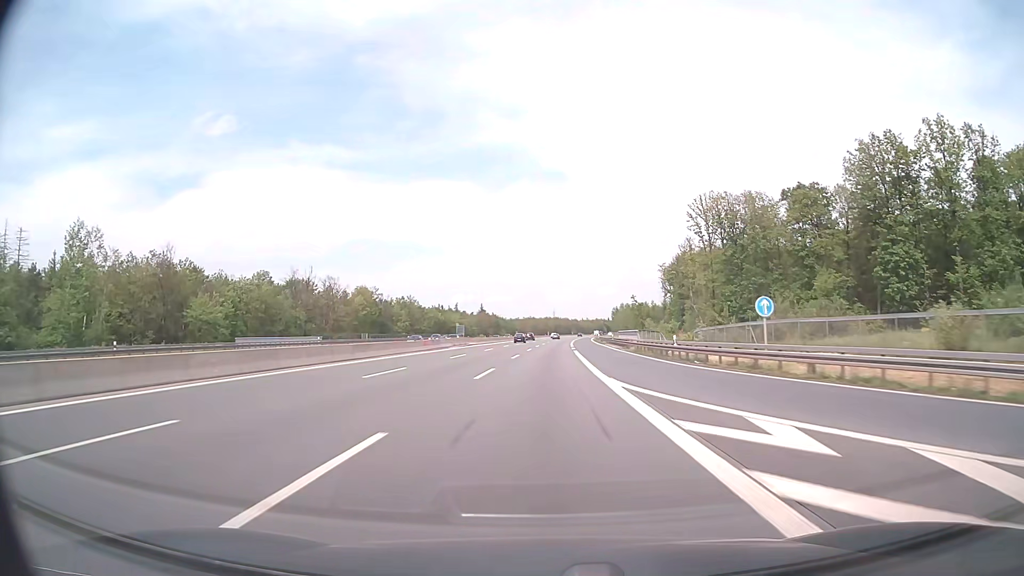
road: motorway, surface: asphalt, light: Day
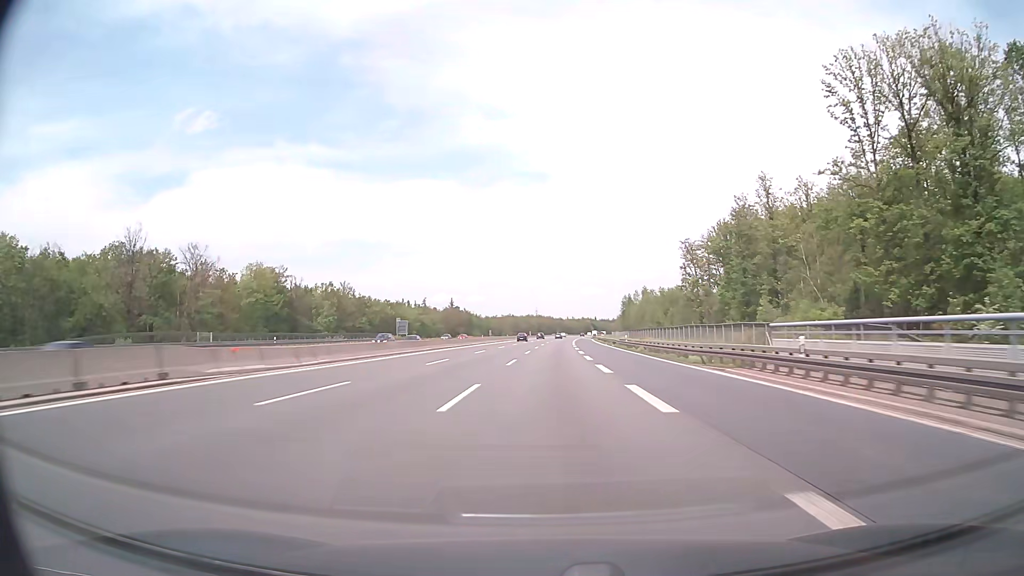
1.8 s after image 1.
(+0.7, +61.9) m; +2°
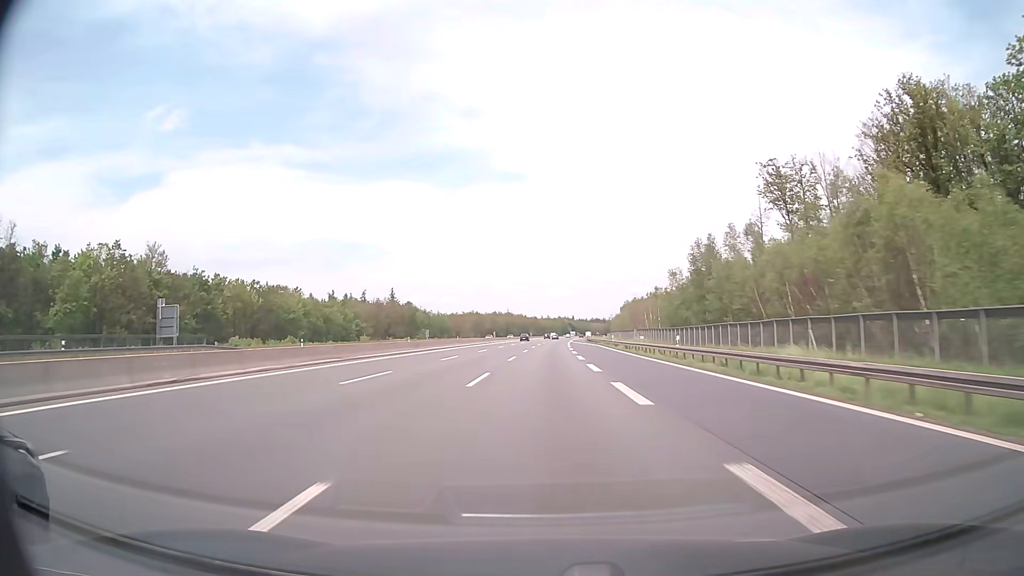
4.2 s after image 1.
(+1.7, +82.4) m; +2°
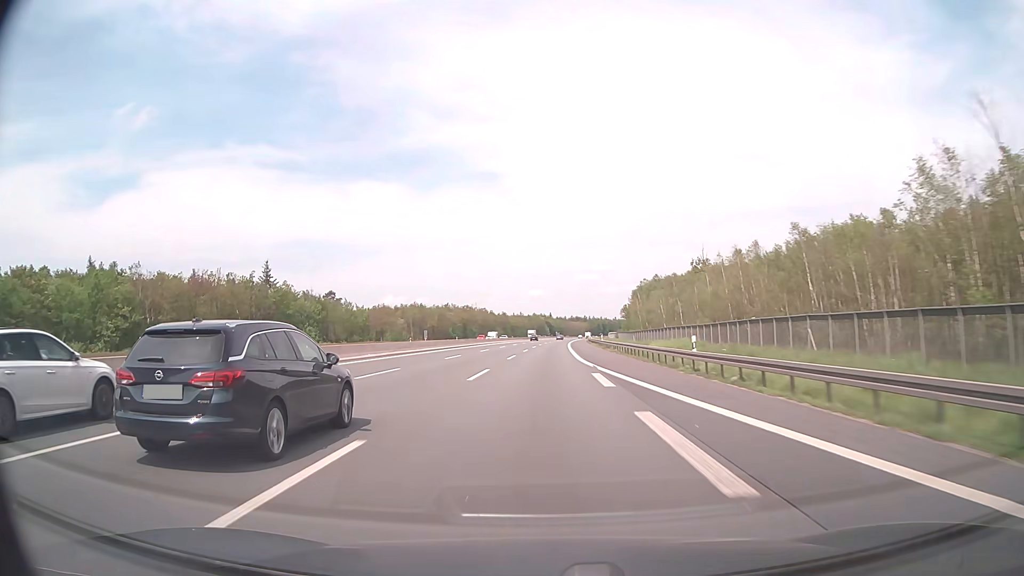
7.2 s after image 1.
(+2.3, +103.3) m; +2°
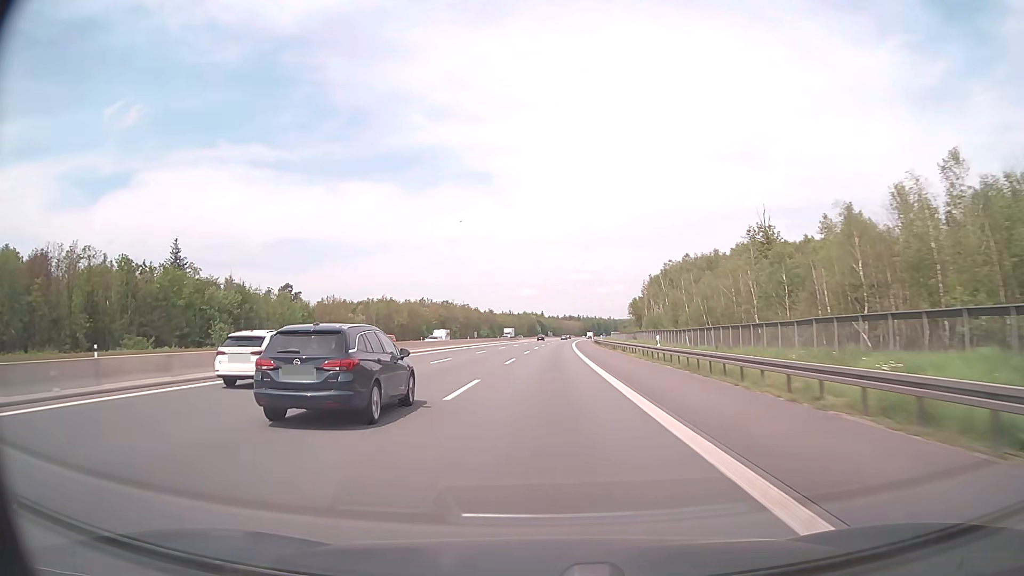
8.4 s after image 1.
(+0.2, +41.4) m; +1°
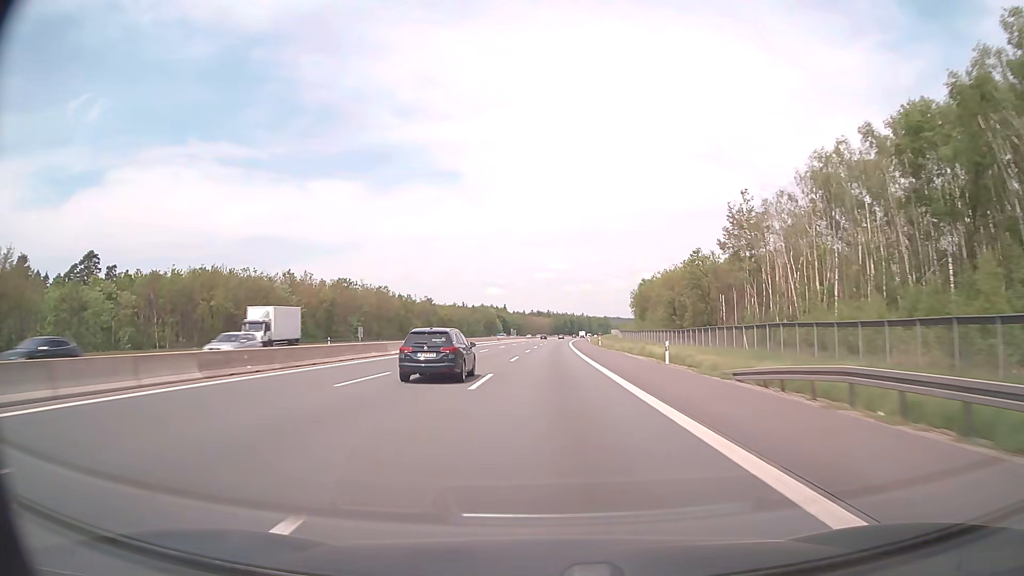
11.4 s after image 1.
(+2.5, +103.2) m; +3°
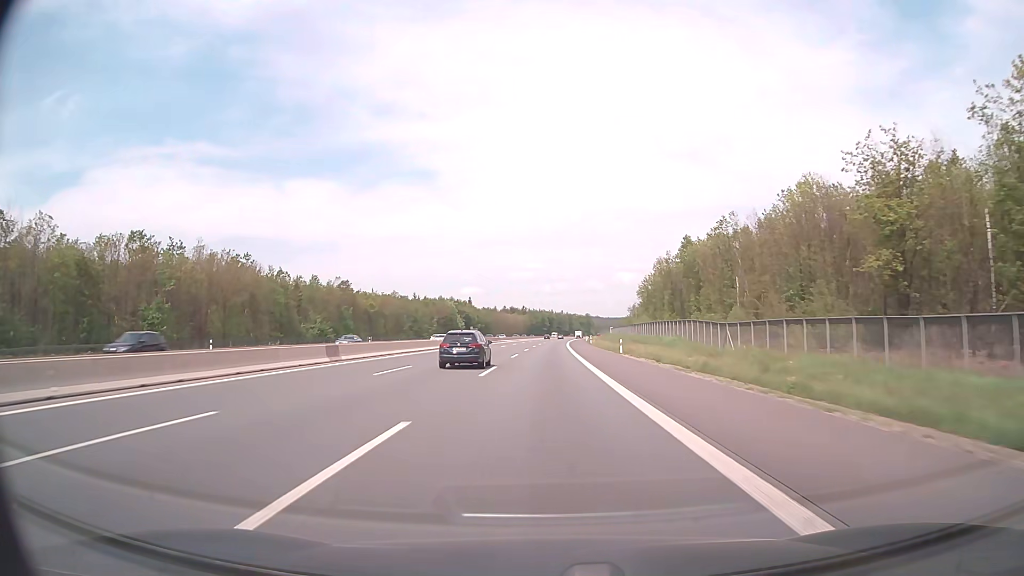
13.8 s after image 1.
(+1.7, +82.6) m; +2°
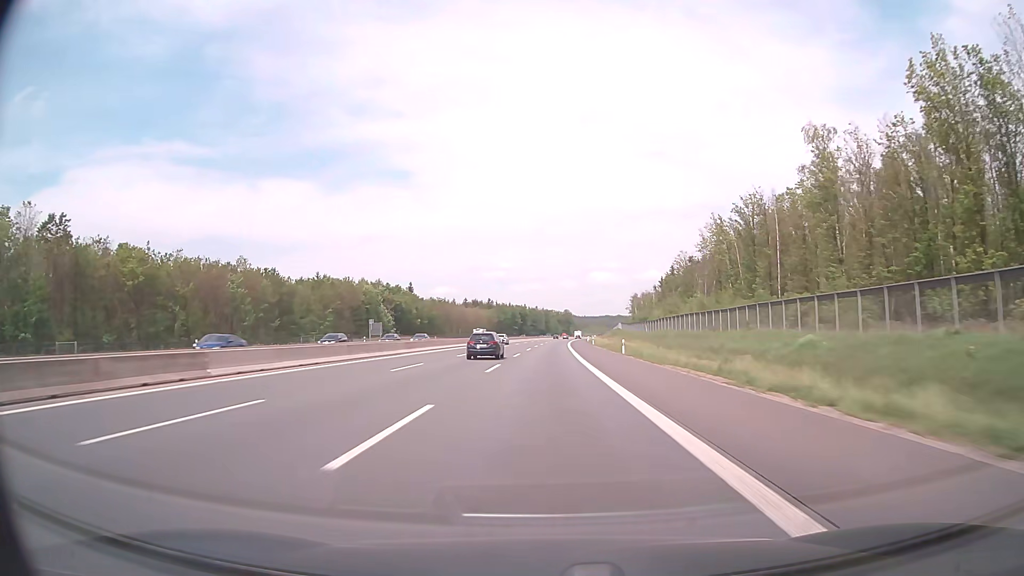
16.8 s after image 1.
(+2.0, +103.3) m; +2°
(0, +10) (0, +20) (0, +30) (0, +40) (+1, +50) (+1, +60) (+1, +70) (+1, +80) (+2, +90) (+2, +100) m
